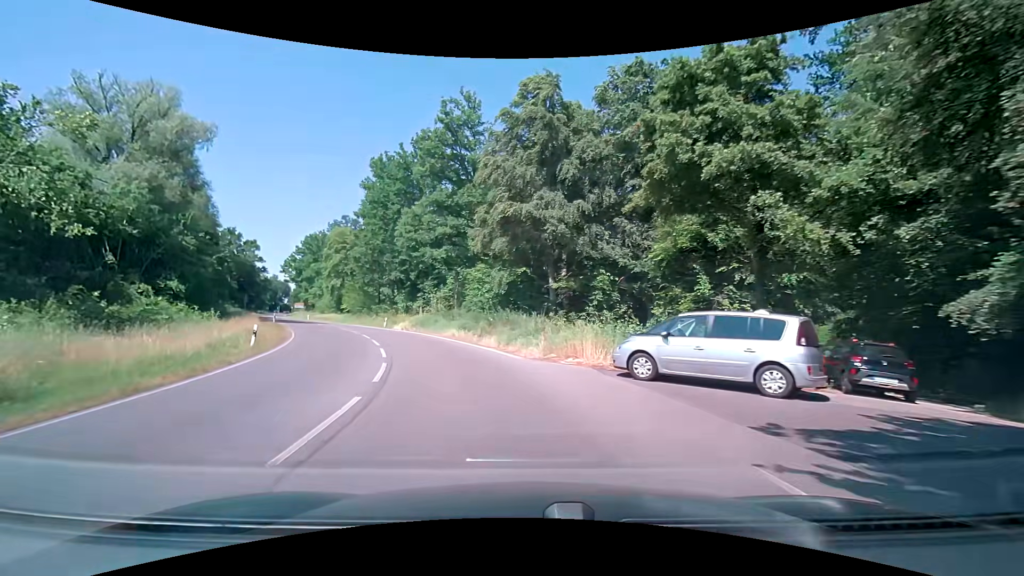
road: secondary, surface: asphalt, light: Day
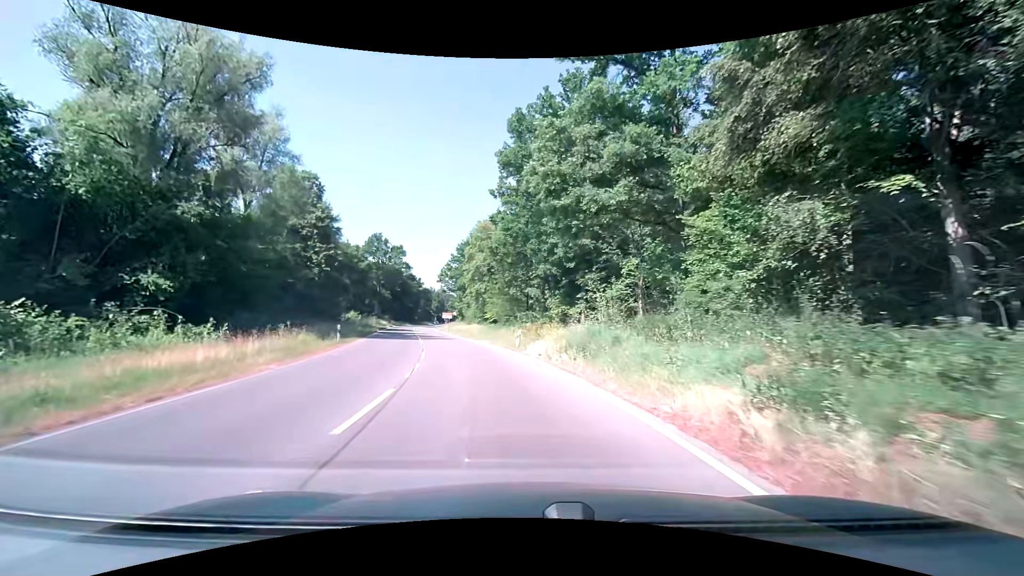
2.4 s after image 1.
(-4.3, +23.0) m; -20°
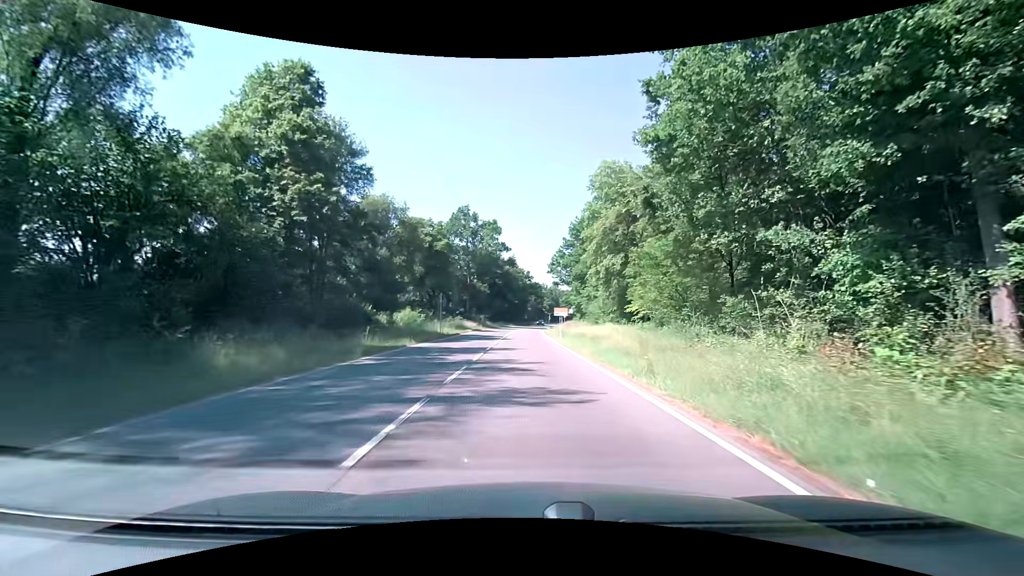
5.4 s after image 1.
(-4.4, +31.7) m; -13°
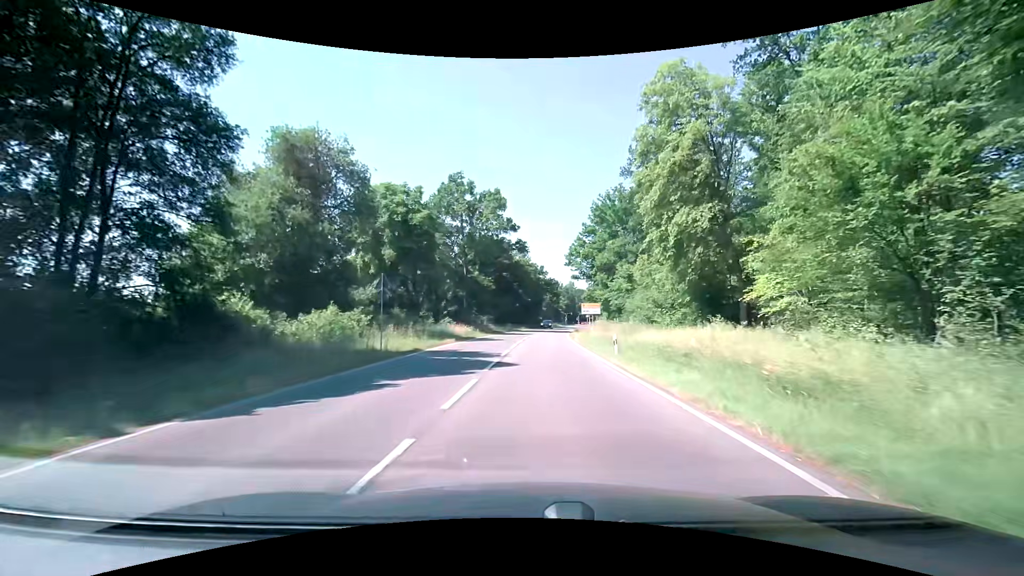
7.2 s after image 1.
(-0.3, +21.2) m; -2°
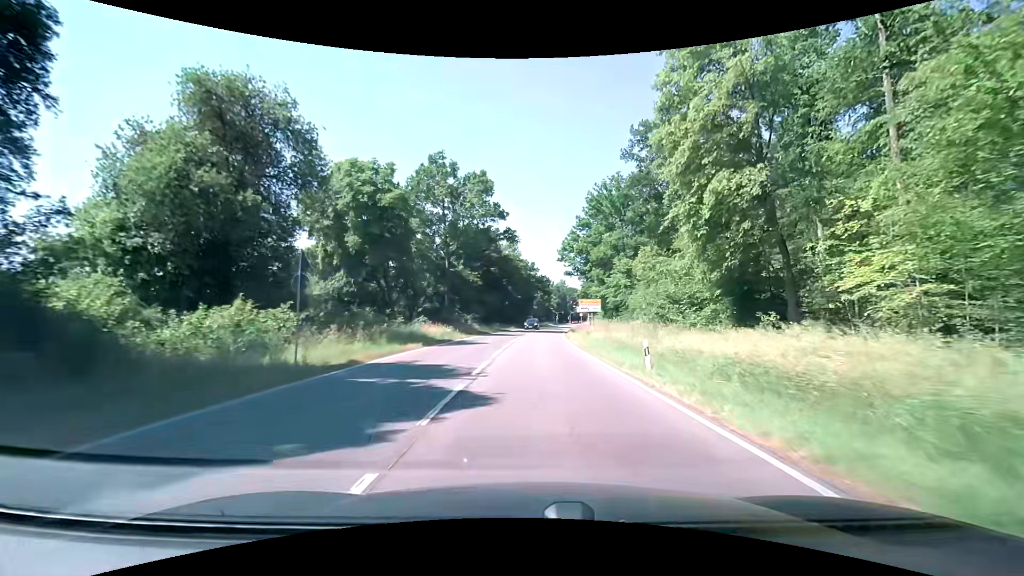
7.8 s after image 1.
(+0.1, +7.4) m; +1°
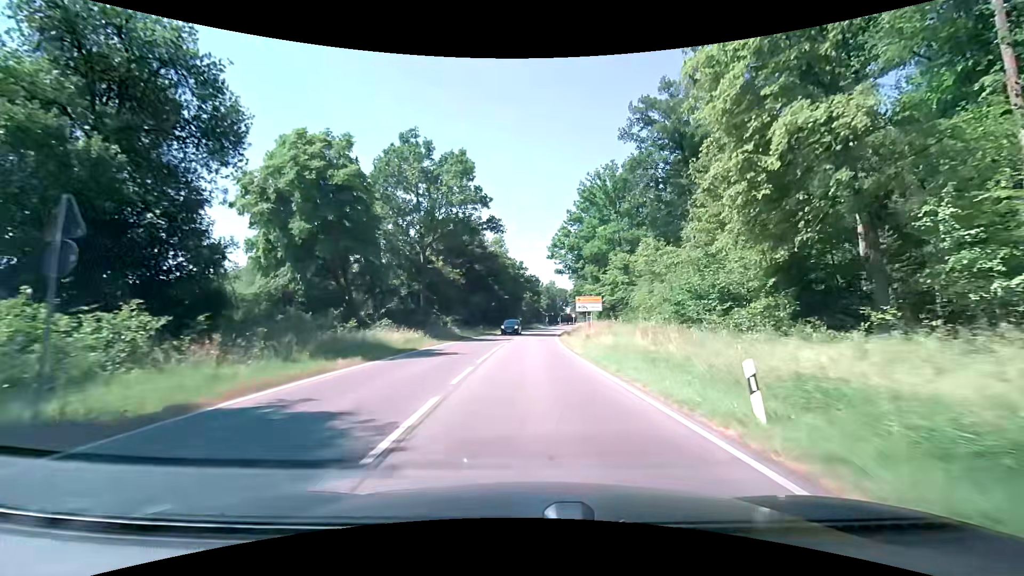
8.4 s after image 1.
(+0.2, +7.6) m; +2°
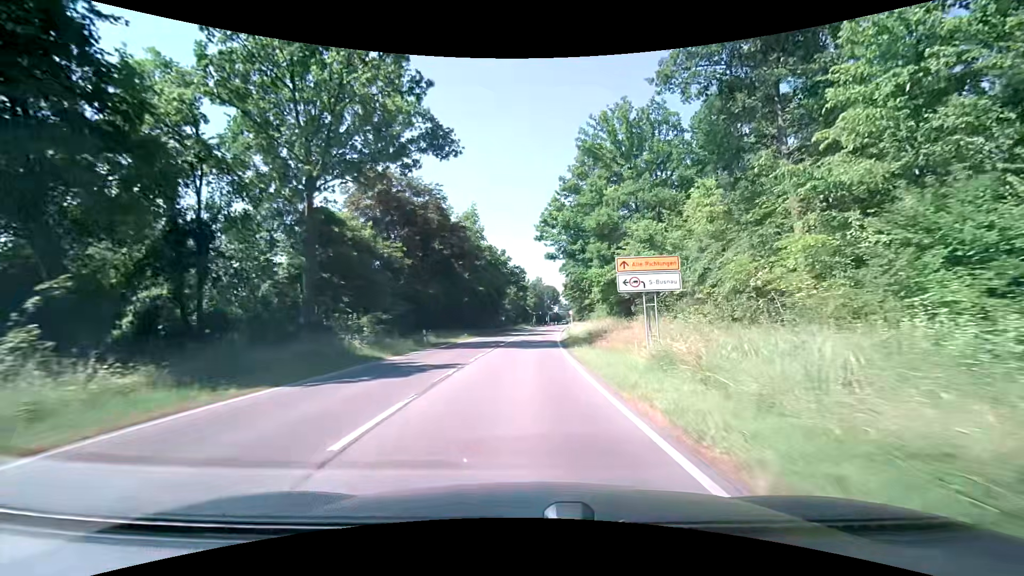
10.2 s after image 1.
(+0.1, +23.7) m; +1°
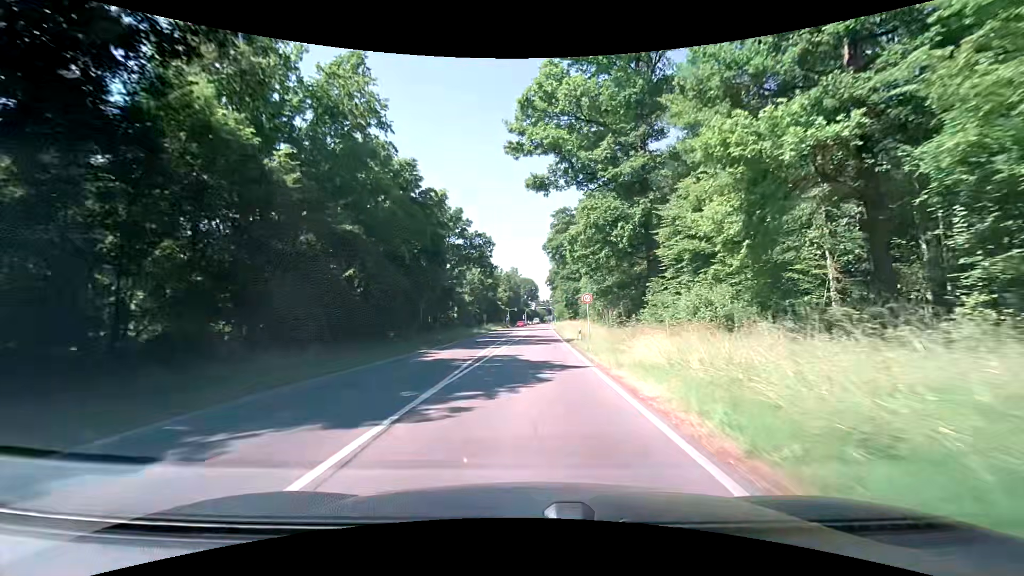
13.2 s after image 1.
(+0.7, +42.4) m; +3°
(0, +10) (0, +20) (+1, +30) (+1, +40) (+1, +50) (+2, +60) (+2, +70) (+2, +80) (+2, +90) (+2, +100) m
